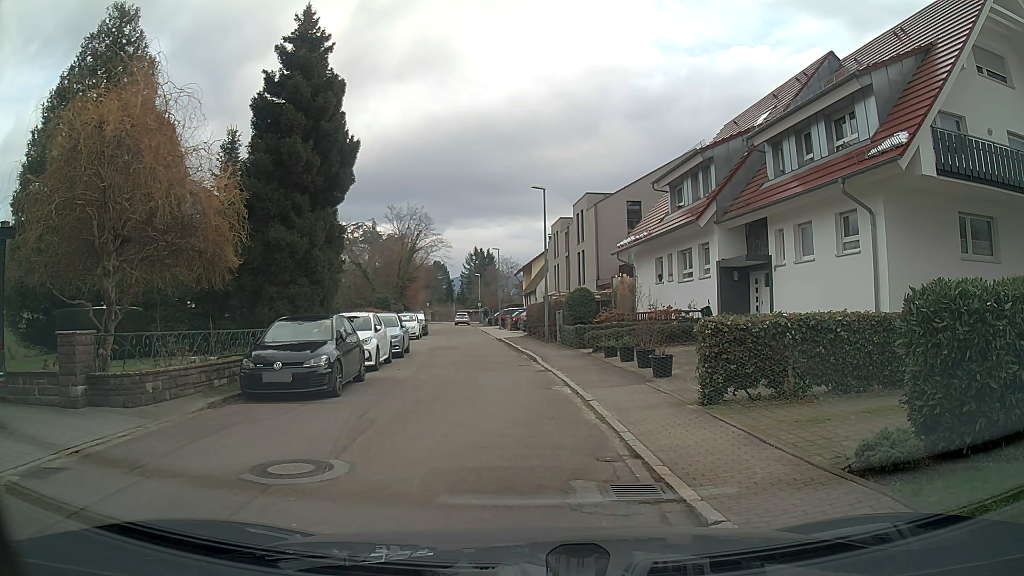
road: residential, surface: asphalt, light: Day
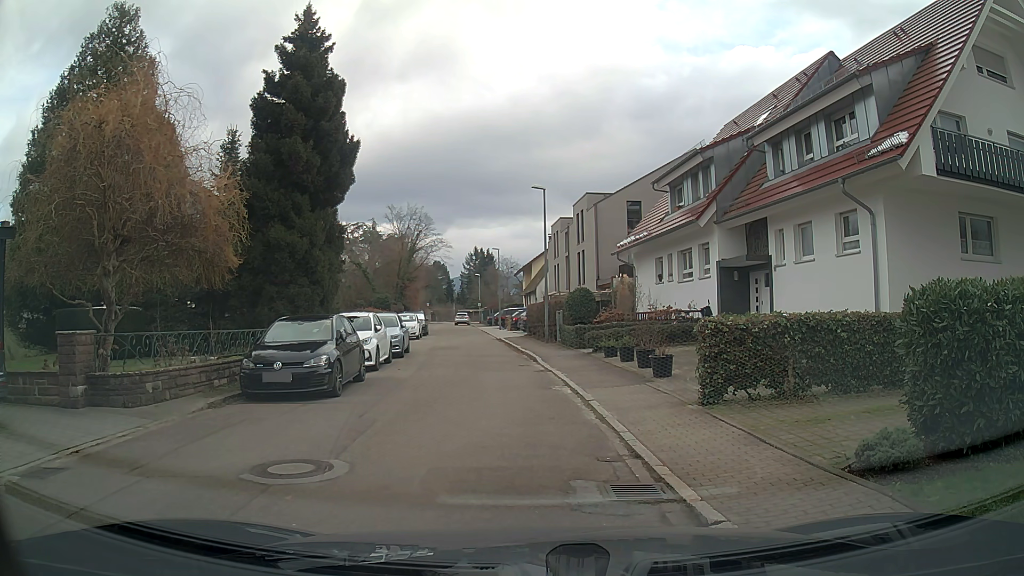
(0.0, 0.0) m; 0°
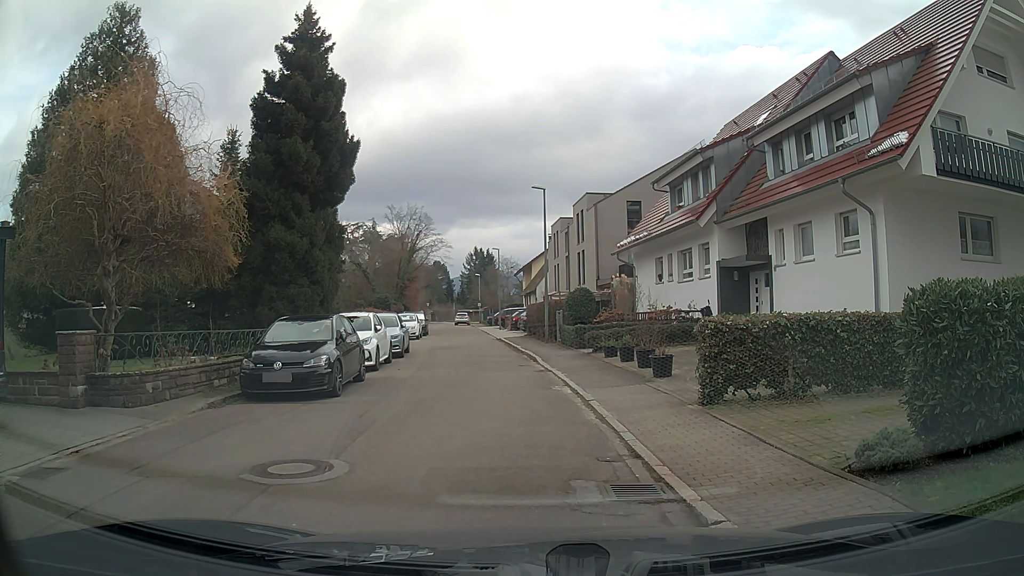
(0.0, 0.0) m; 0°
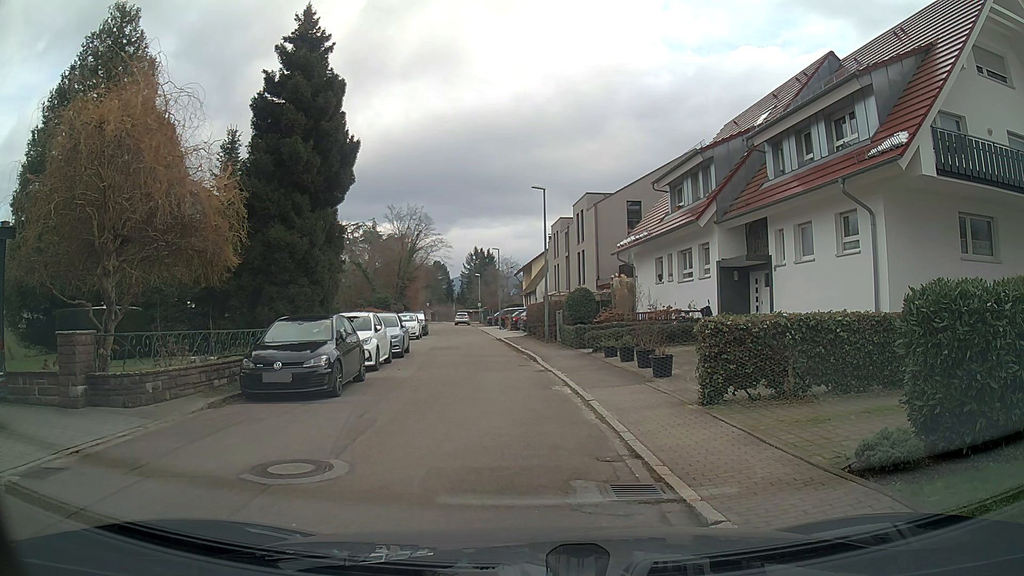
(0.0, 0.0) m; 0°
